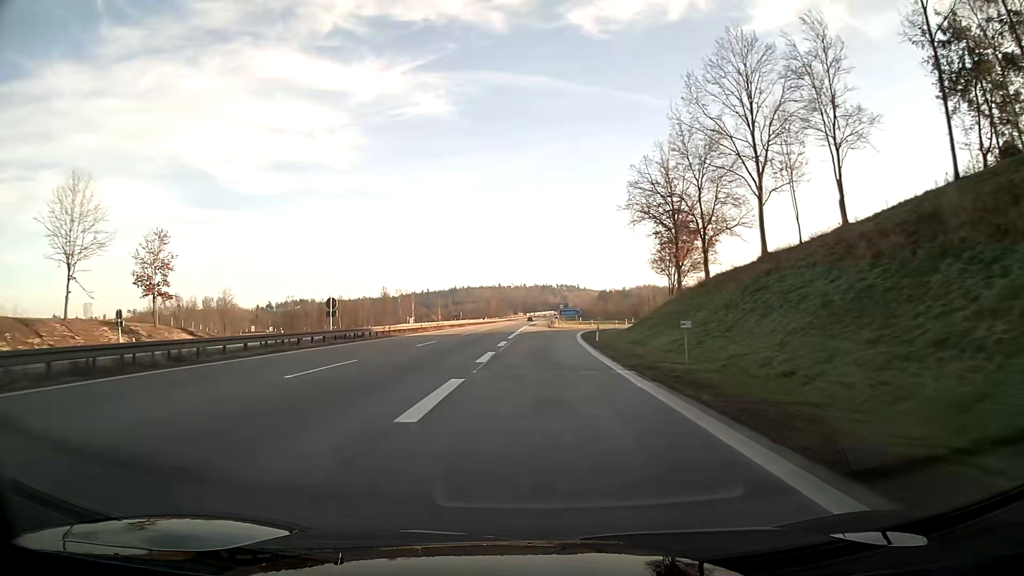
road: motorway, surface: asphalt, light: Day
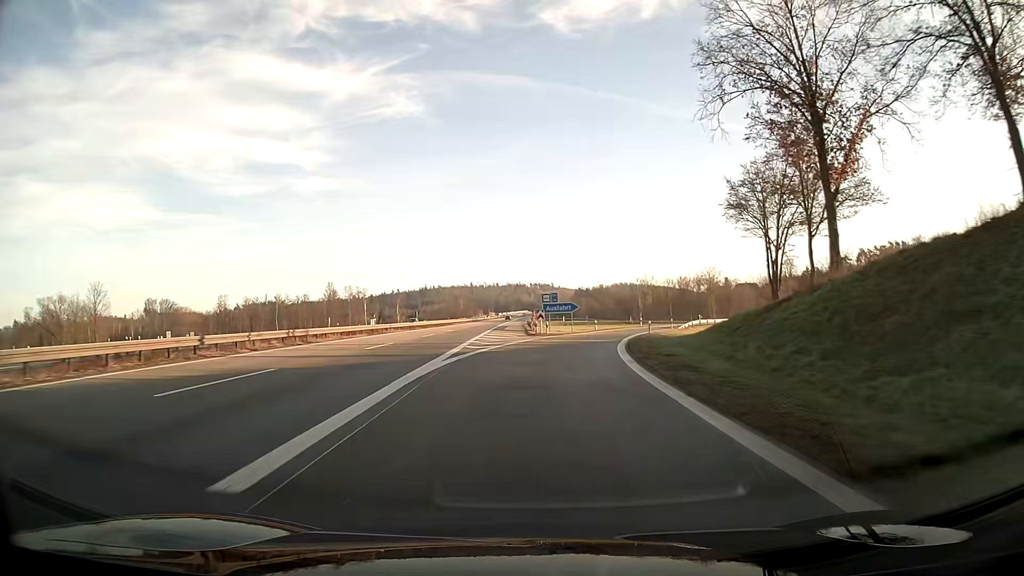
(+0.7, +39.4) m; +3°
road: motorway_link
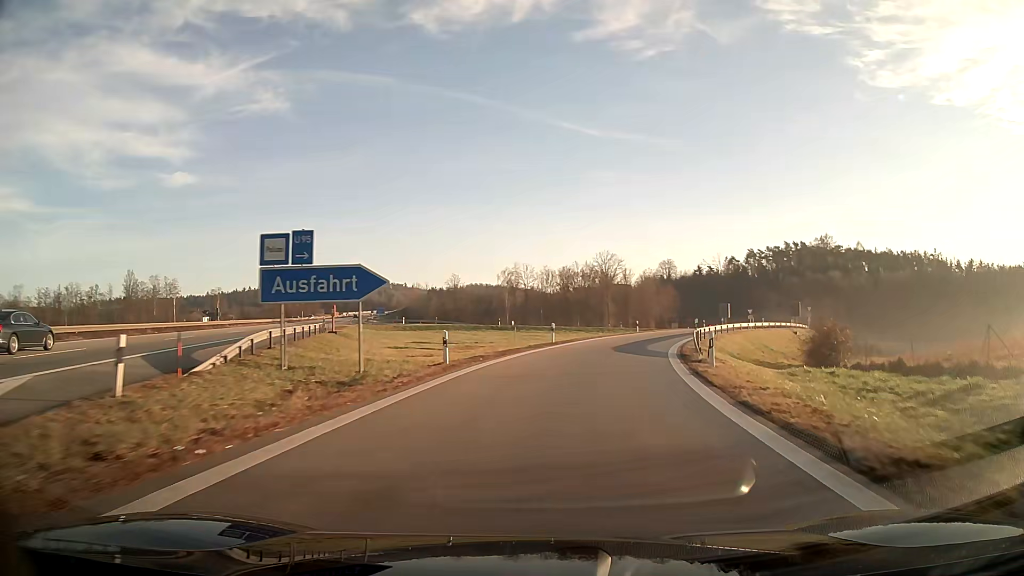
(+4.4, +44.8) m; +13°
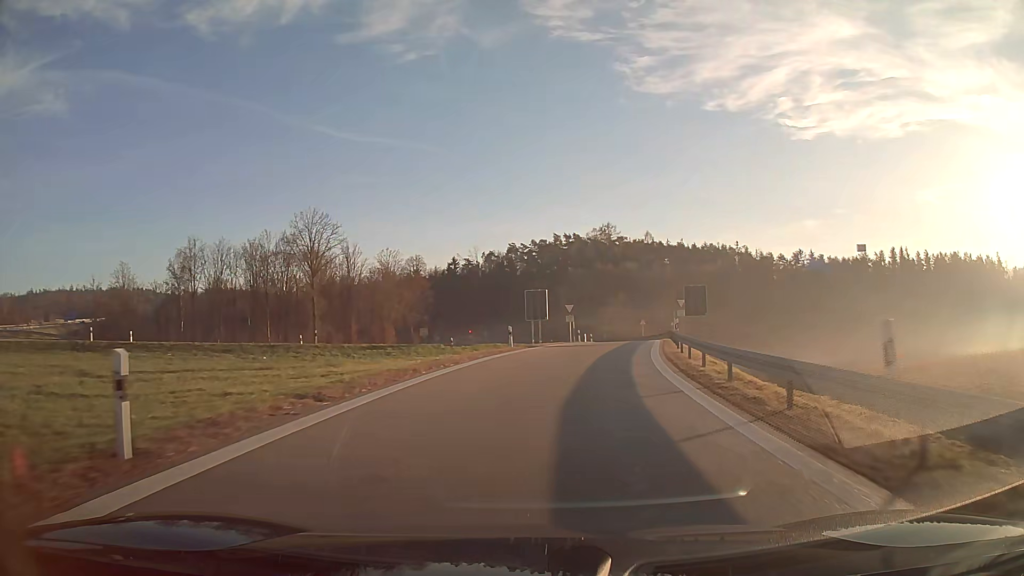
(+10.2, +51.4) m; +21°
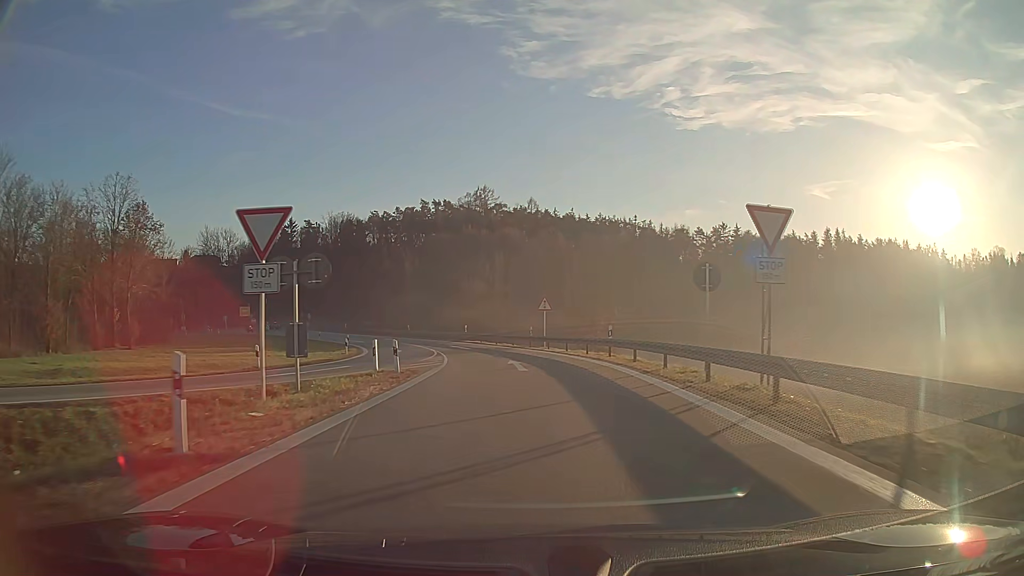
(+5.2, +47.7) m; +9°
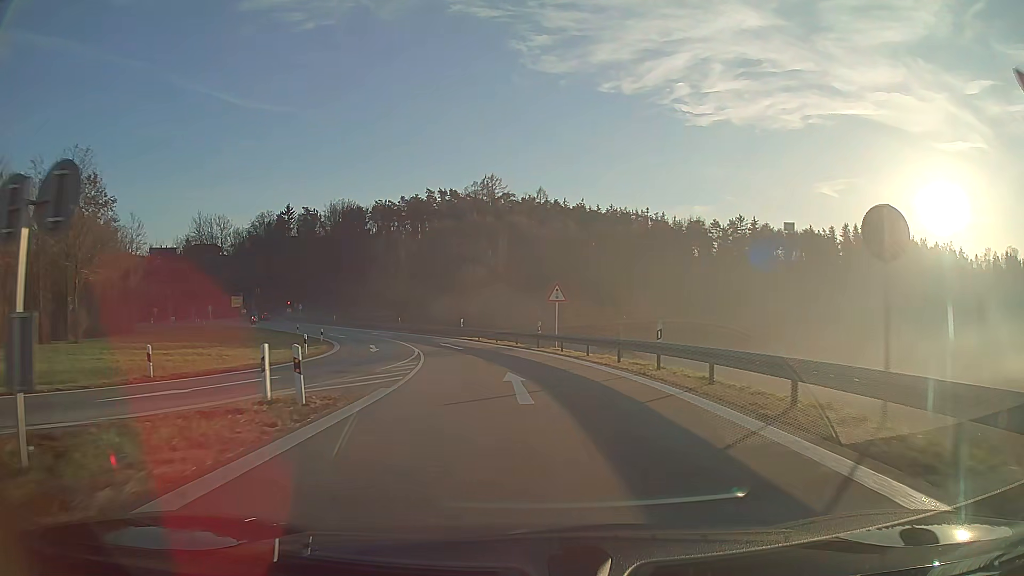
(-0.1, +8.8) m; -1°
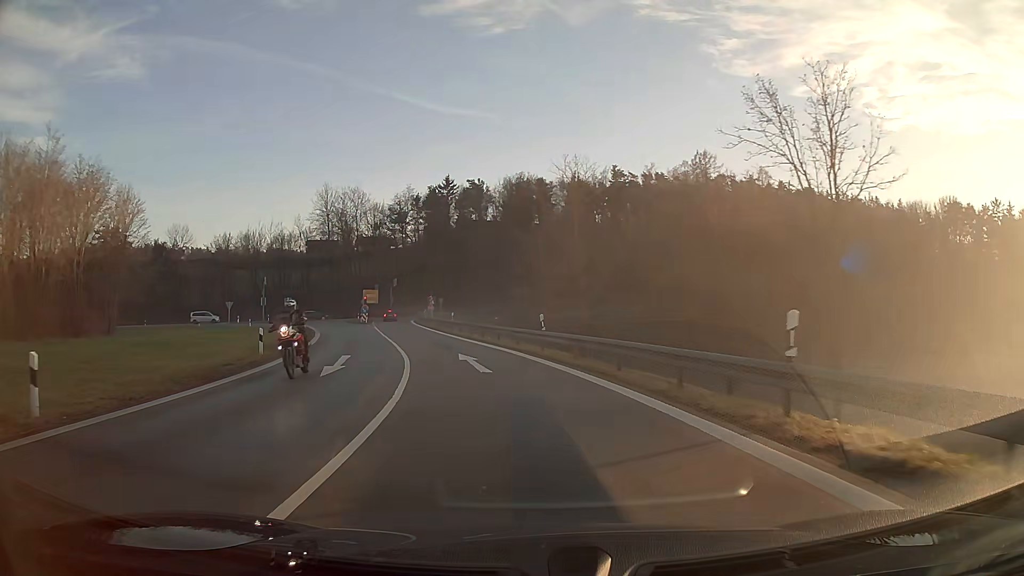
(-5.6, +39.5) m; -18°
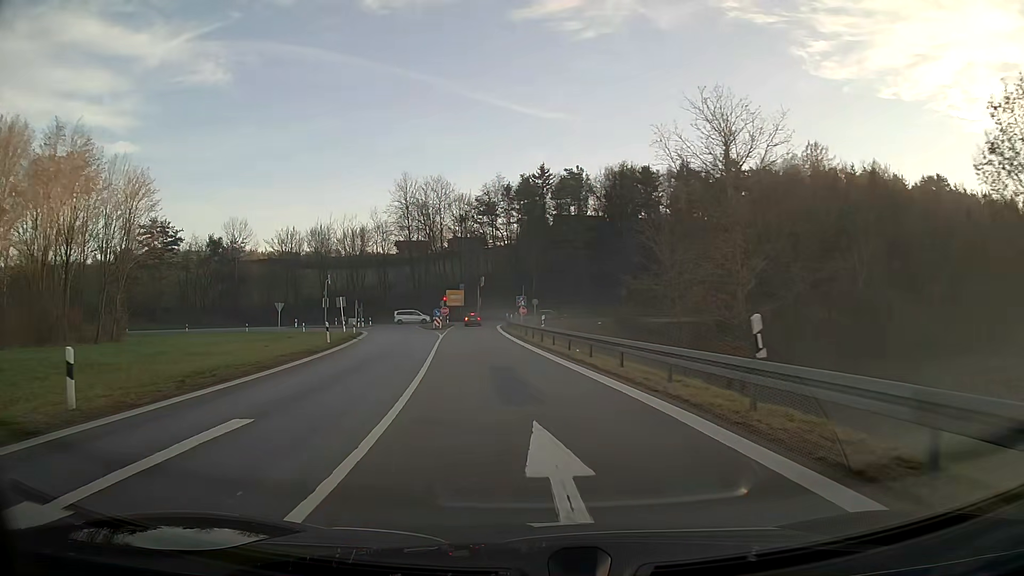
(-1.0, +14.6) m; -8°
